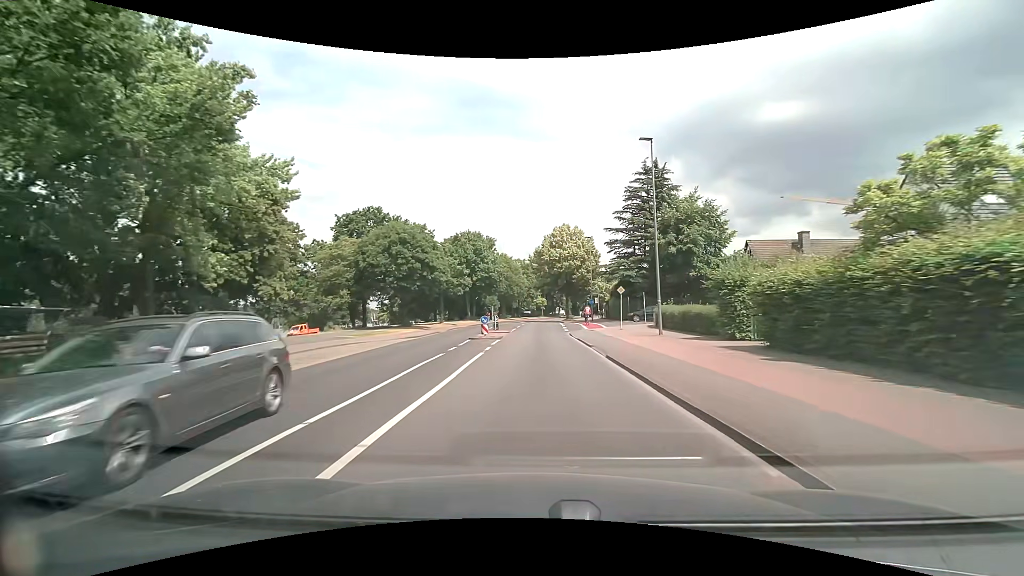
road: tertiary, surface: asphalt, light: Day
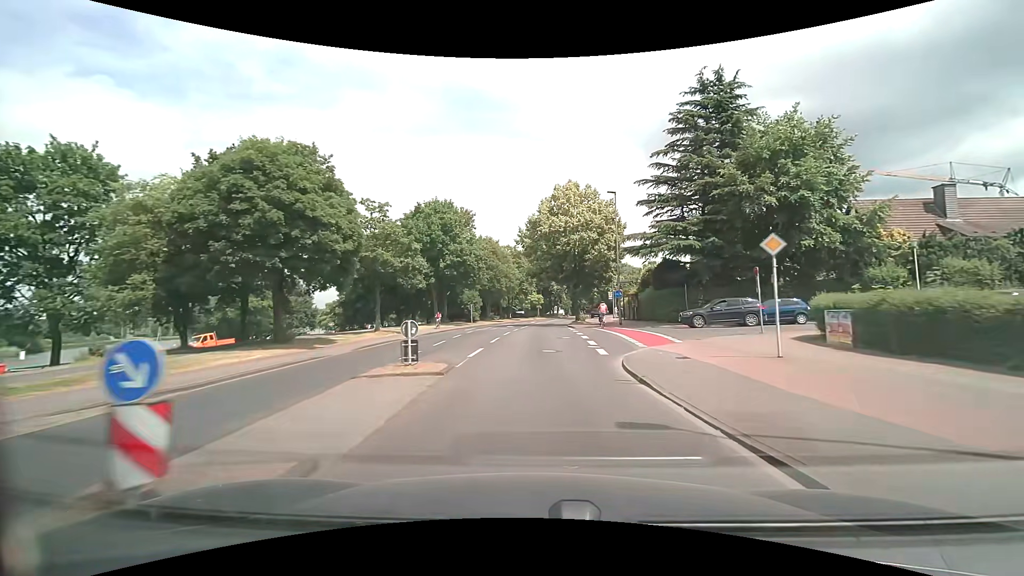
(+0.1, +22.8) m; +1°
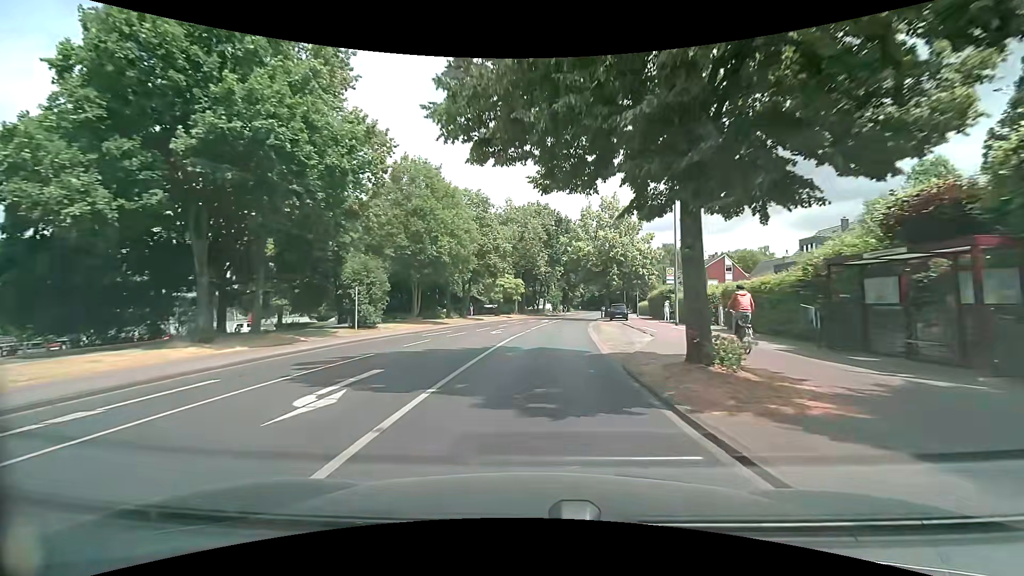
(+0.5, +37.8) m; +2°
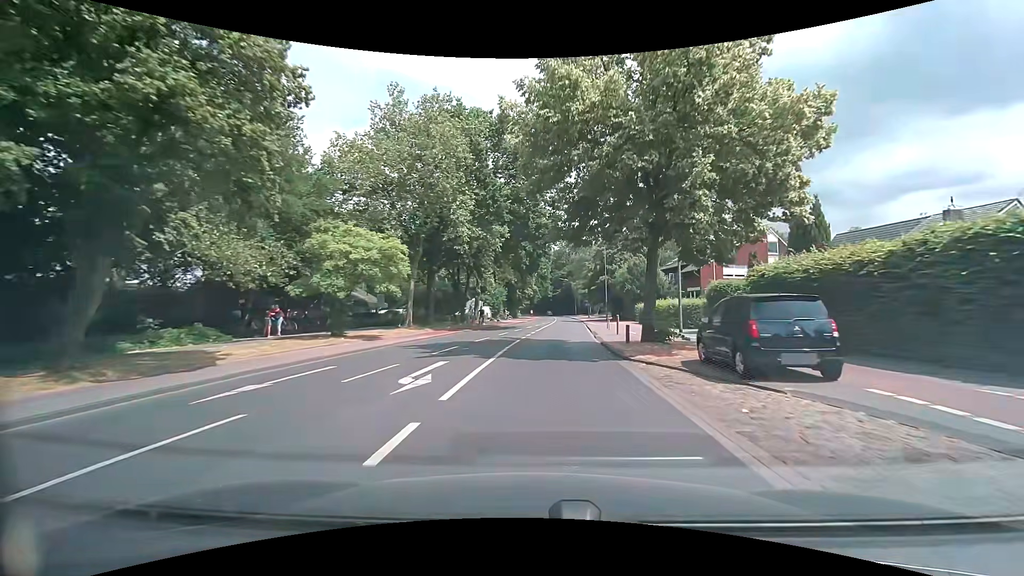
(+1.7, +37.8) m; +6°
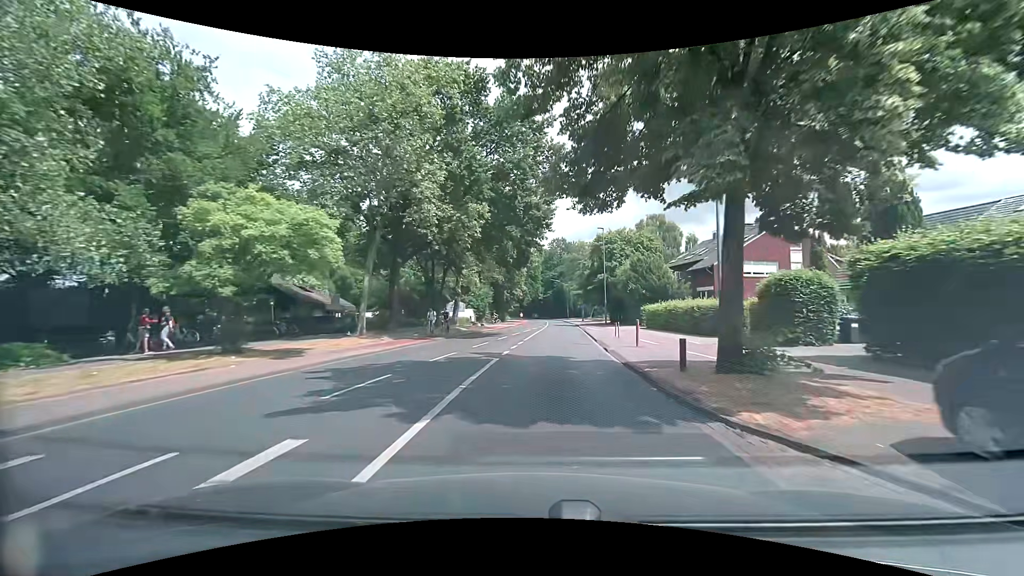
(+0.1, +7.5) m; +1°
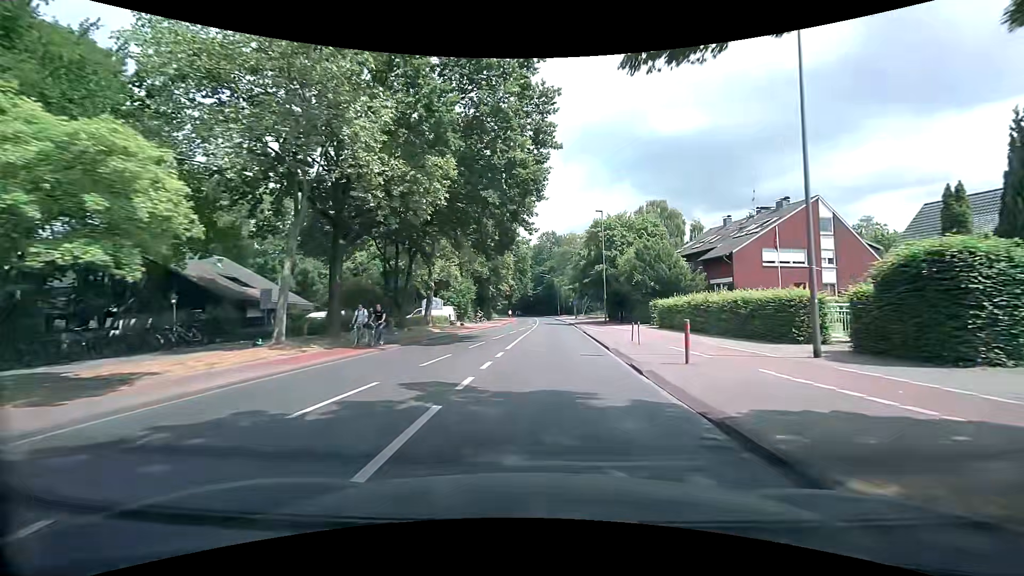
(+0.1, +7.5) m; +1°
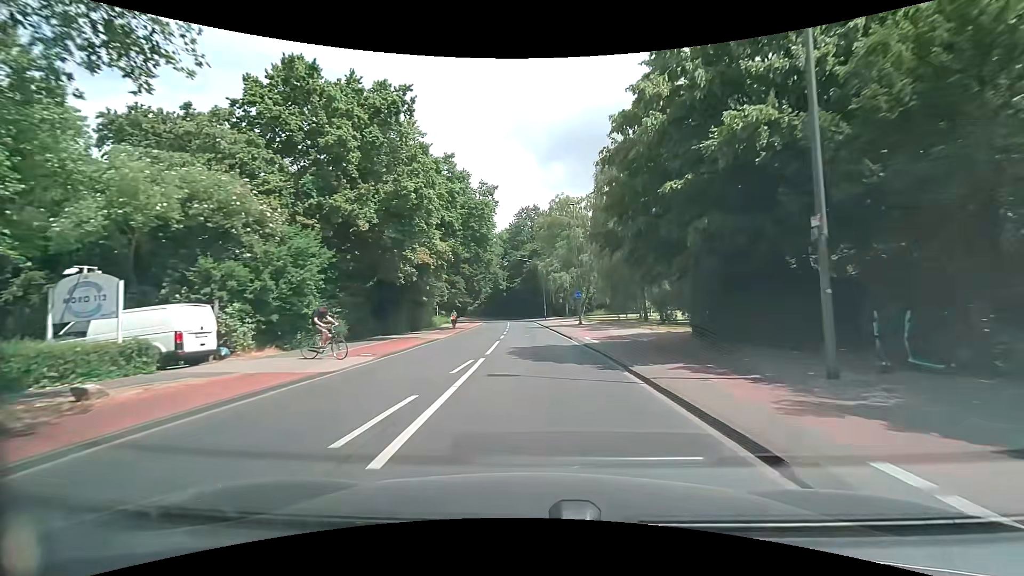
(+1.4, +37.1) m; +3°
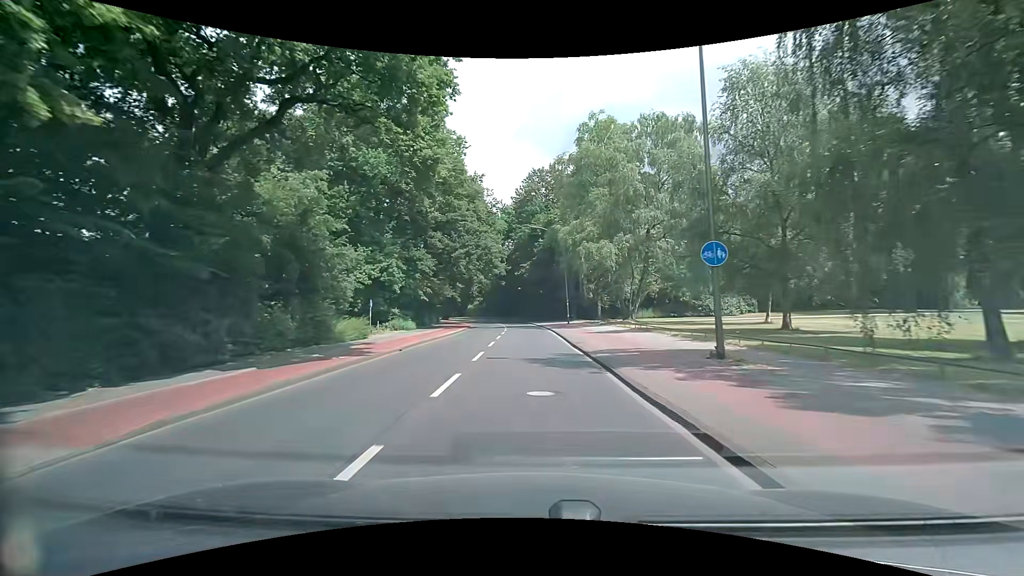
(-0.6, +29.8) m; -1°
(0, +10) (-1, +20) (-1, +30) (-2, +40) (-2, +50) (-3, +60) (-5, +70) (-7, +80) (-9, +89) (-12, +99) m
